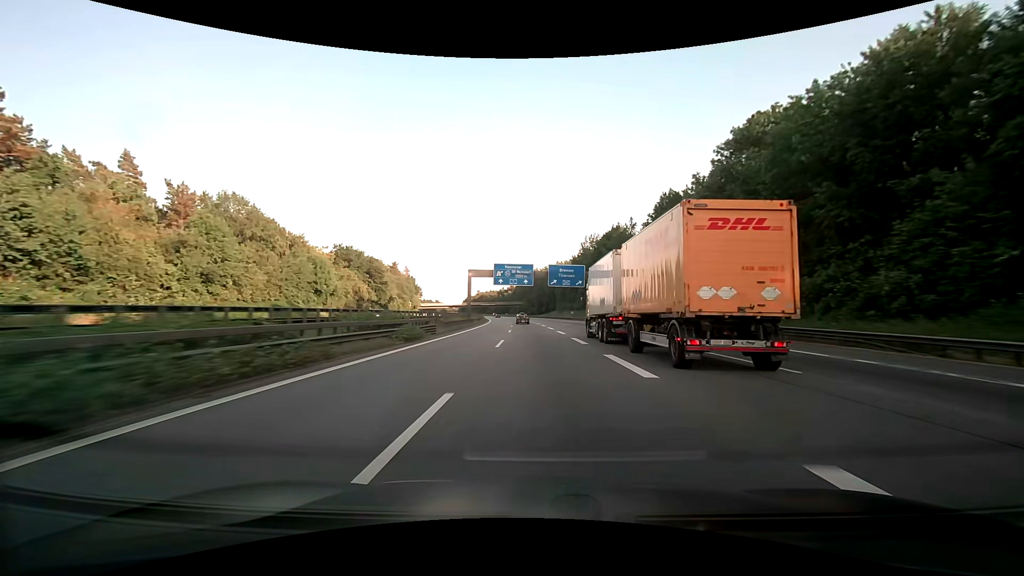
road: motorway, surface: asphalt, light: Day
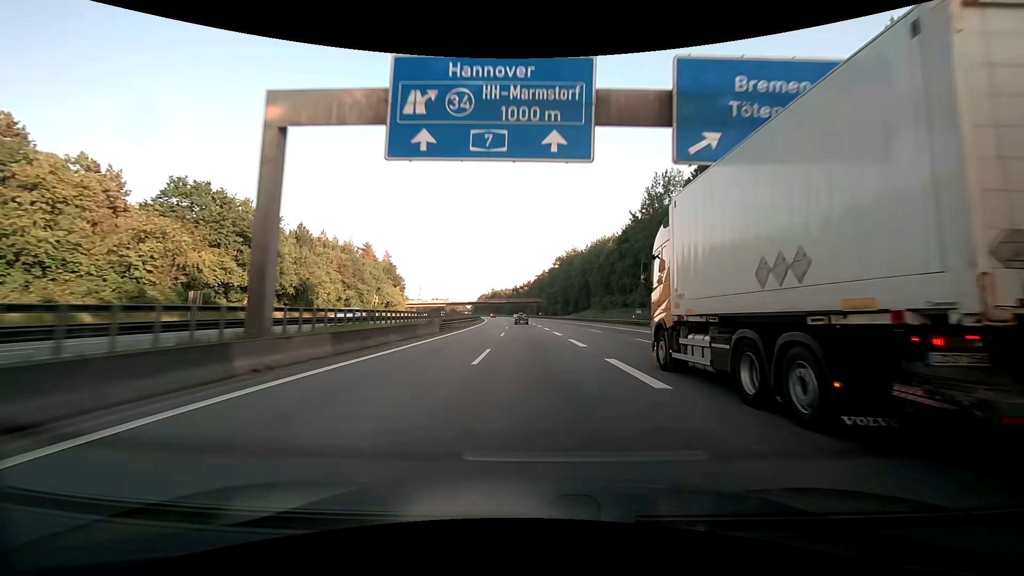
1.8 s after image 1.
(-1.3, +61.5) m; -3°
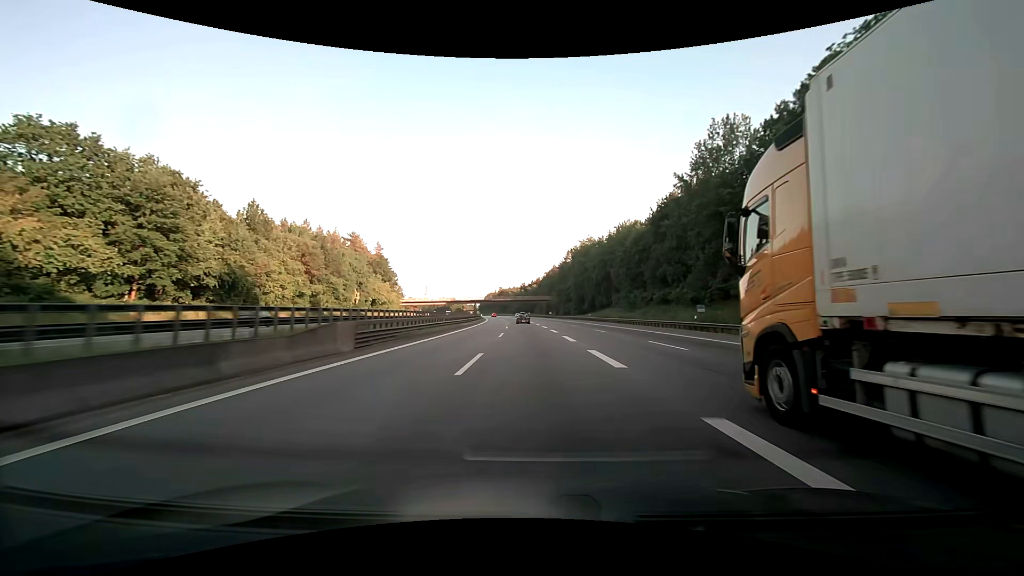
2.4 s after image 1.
(0.0, +20.6) m; 0°
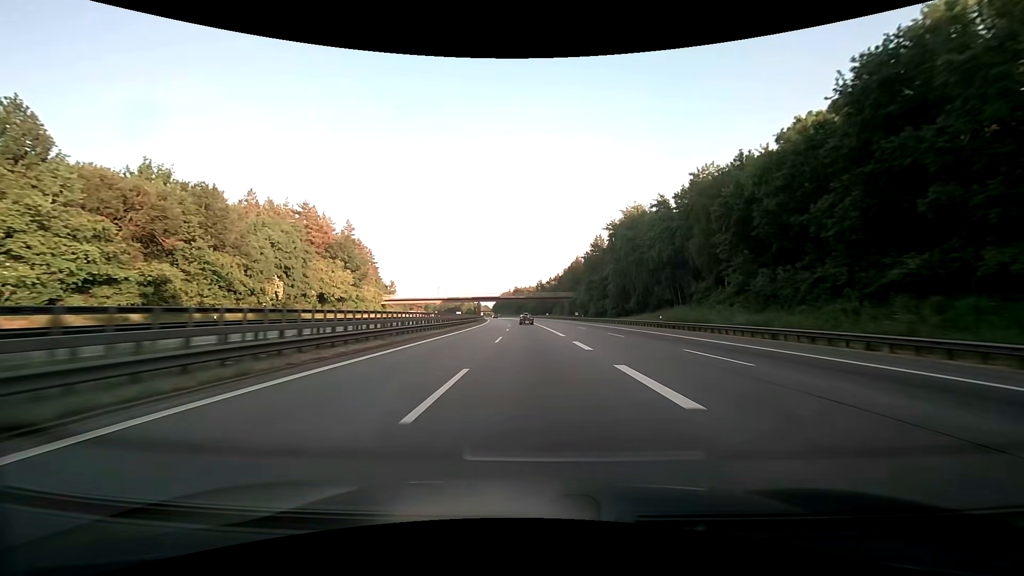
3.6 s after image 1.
(-0.8, +41.3) m; -2°
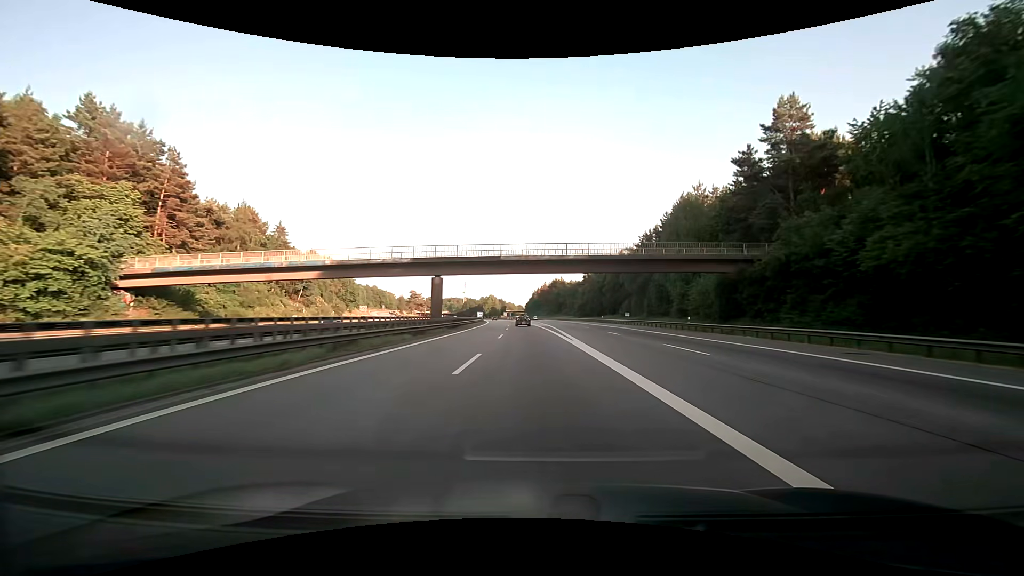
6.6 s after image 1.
(-3.7, +103.9) m; -4°
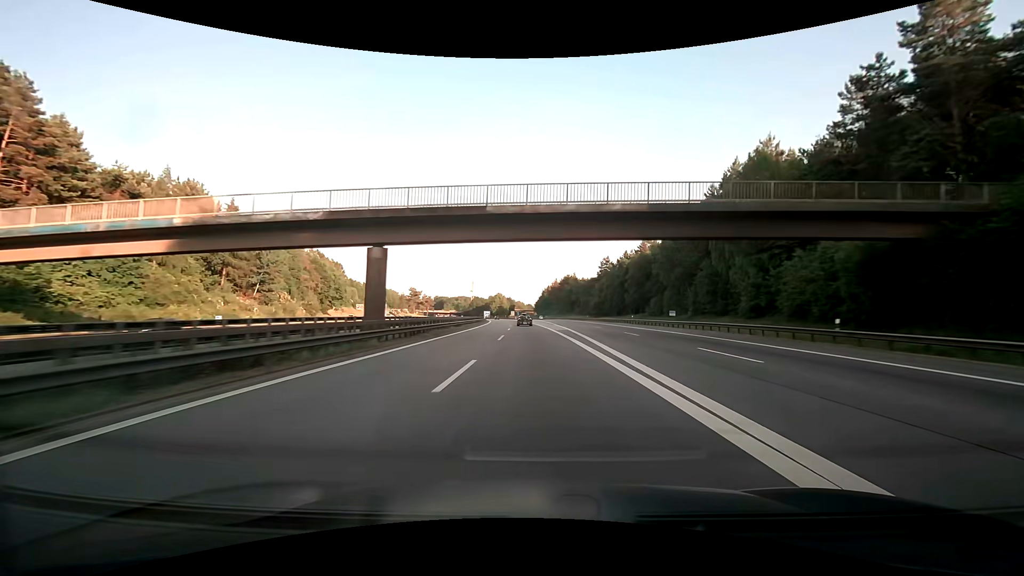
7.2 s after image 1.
(-0.2, +20.9) m; -1°
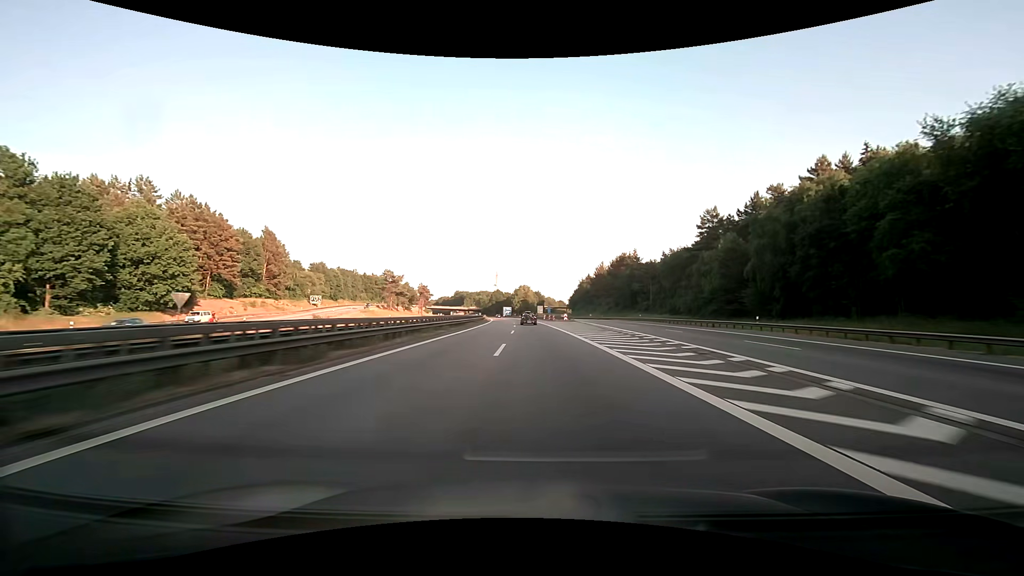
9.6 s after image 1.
(-2.9, +83.0) m; -4°
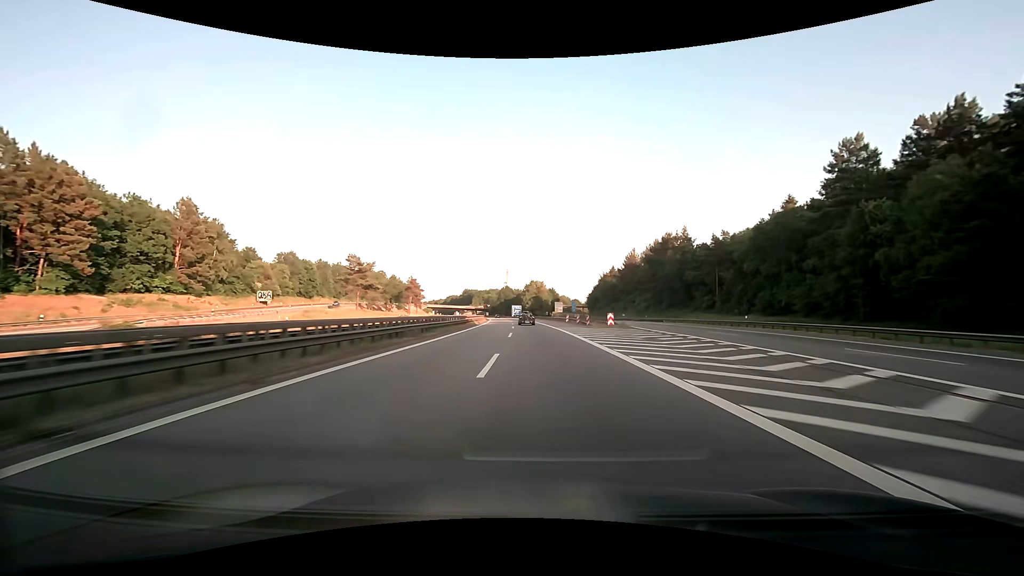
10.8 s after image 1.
(-0.5, +40.9) m; -2°
(0, +10) (0, +20) (0, +30) (0, +40) (-1, +50) (-1, +60) (-1, +70) (-2, +80) (-2, +90) (-3, +100) m
